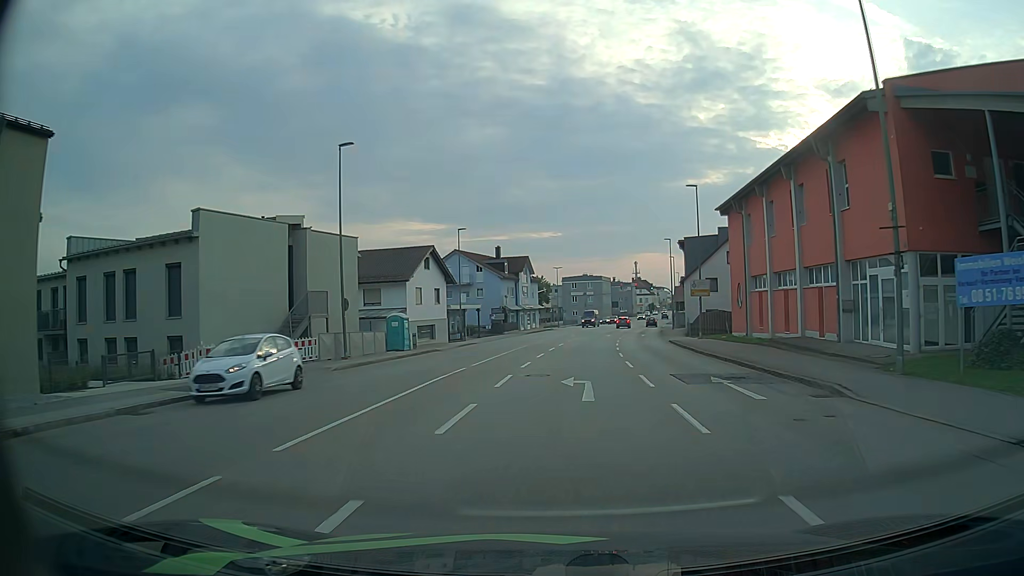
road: tertiary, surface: asphalt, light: Day
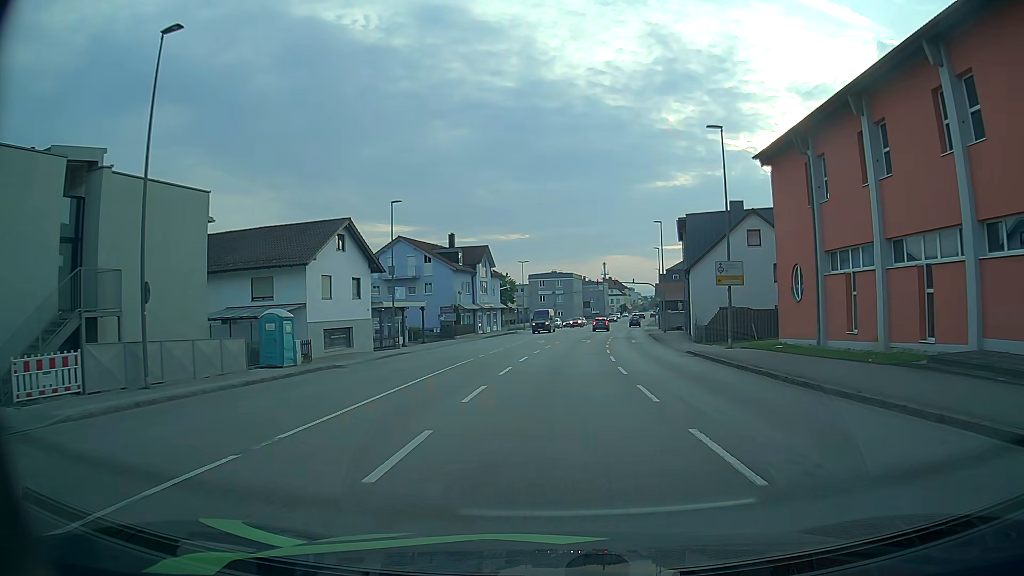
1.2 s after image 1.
(+0.3, +14.6) m; +3°
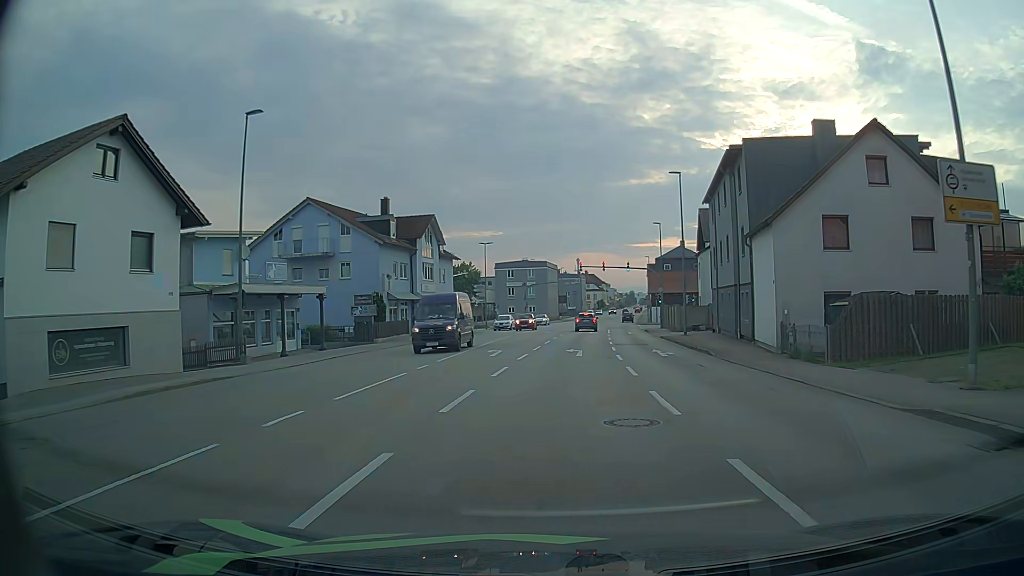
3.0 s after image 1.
(+0.3, +20.1) m; +2°
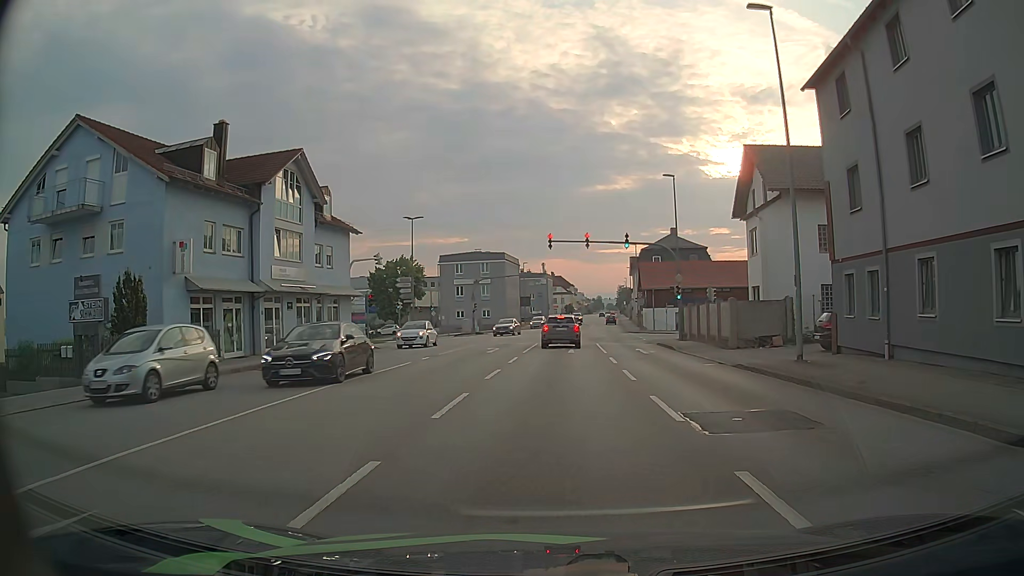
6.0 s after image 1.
(+0.8, +24.2) m; +4°
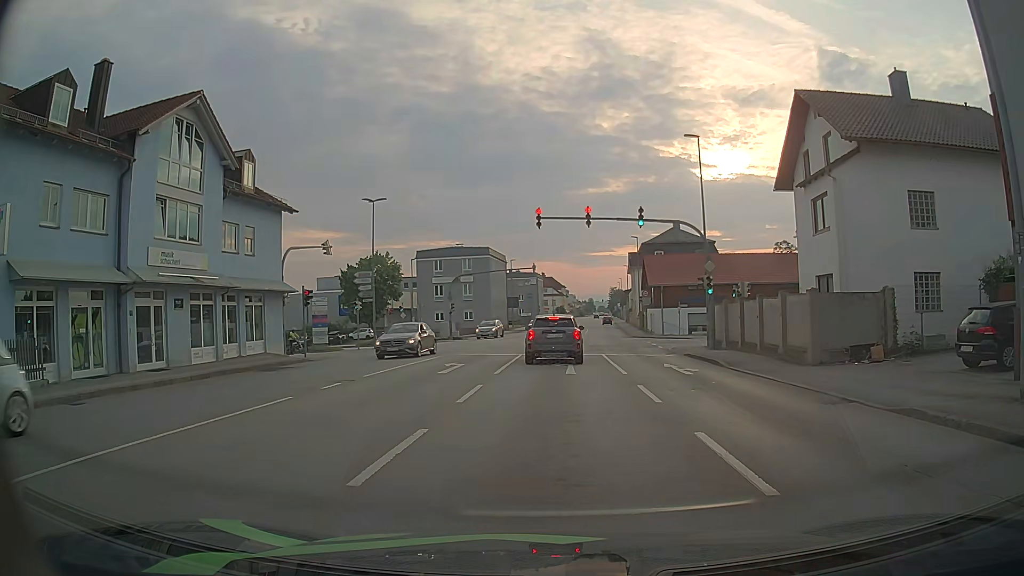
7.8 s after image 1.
(0.0, +9.8) m; 0°
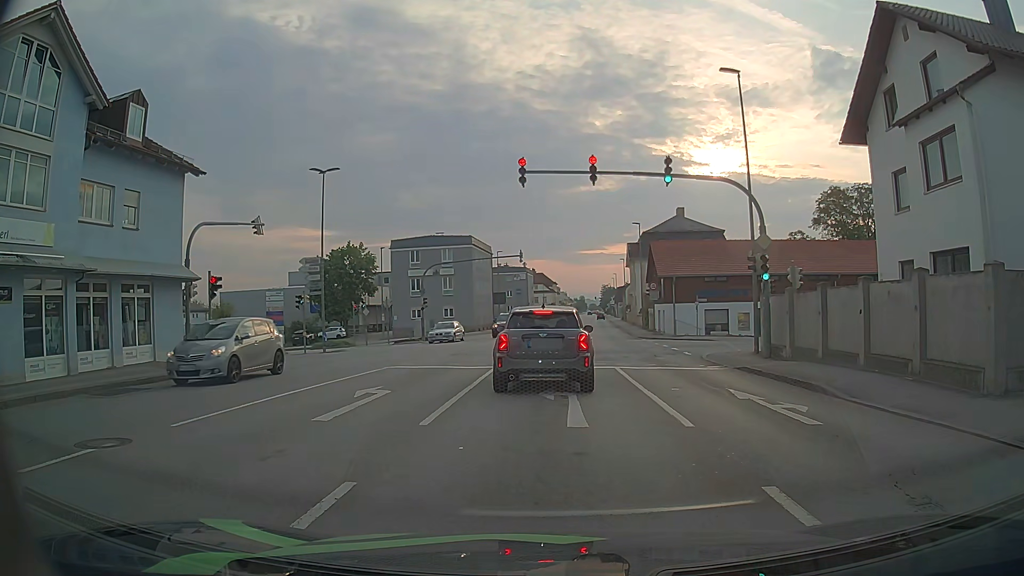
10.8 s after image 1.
(+0.2, +8.8) m; +2°
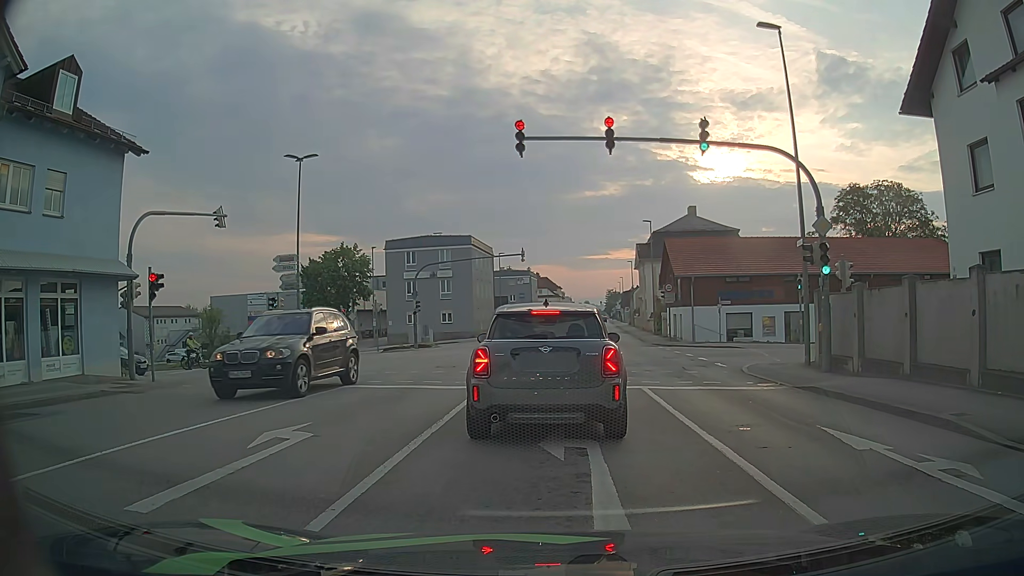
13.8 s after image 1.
(0.0, +4.4) m; +1°
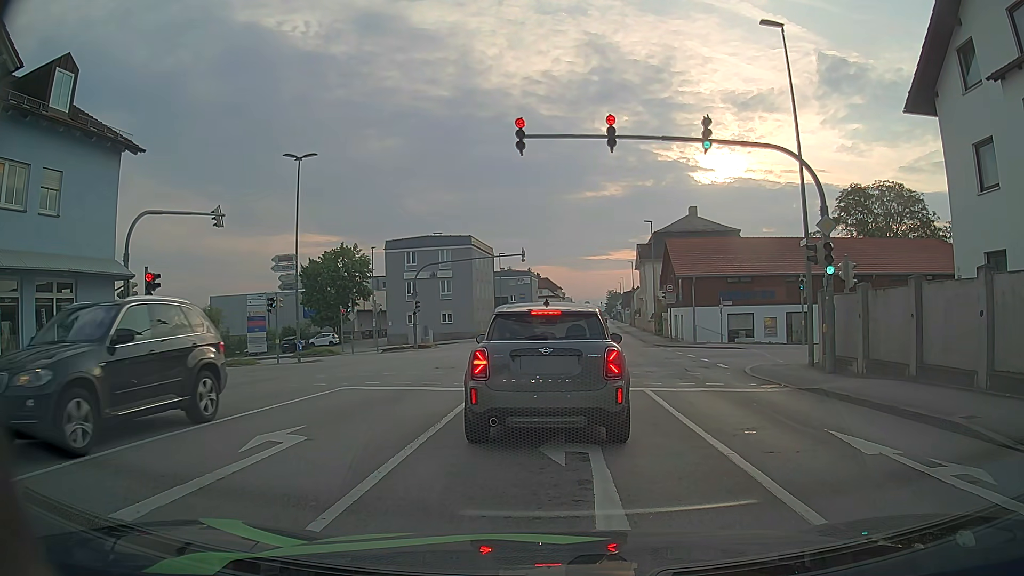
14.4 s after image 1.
(0.0, +0.2) m; 0°
(0, +10) (0, +20) (-1, +30) (-7, +38) (-17, +40) (-27, +40) (-37, +39) (-47, +39) (-57, +39) (-67, +39) m
